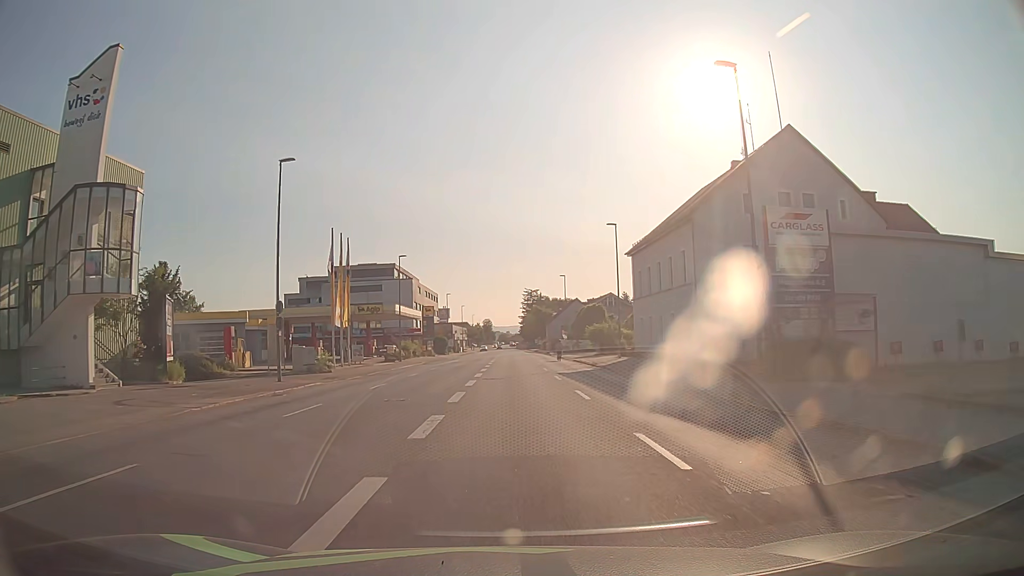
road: tertiary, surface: asphalt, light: Day
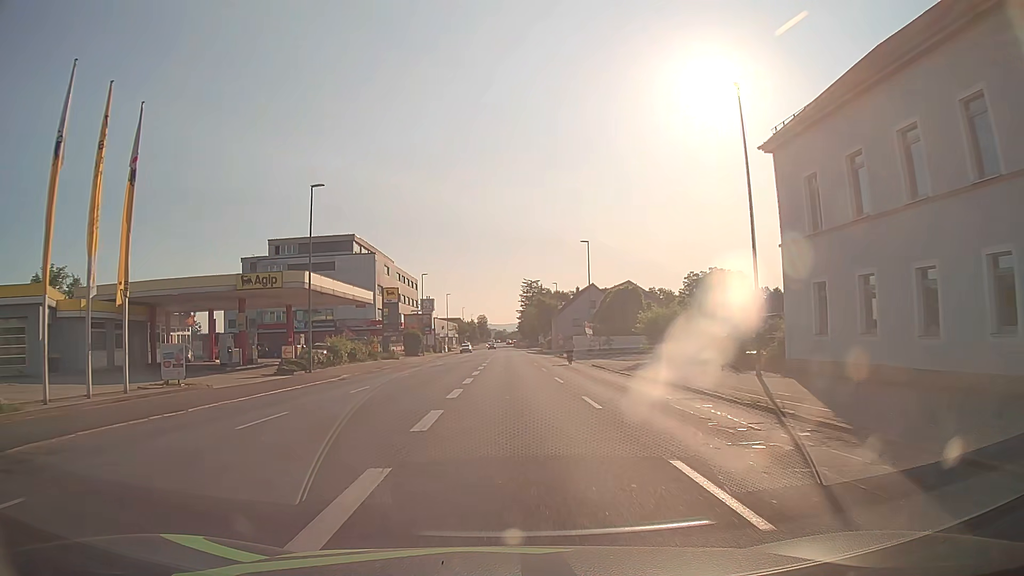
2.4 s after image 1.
(0.0, +29.5) m; 0°
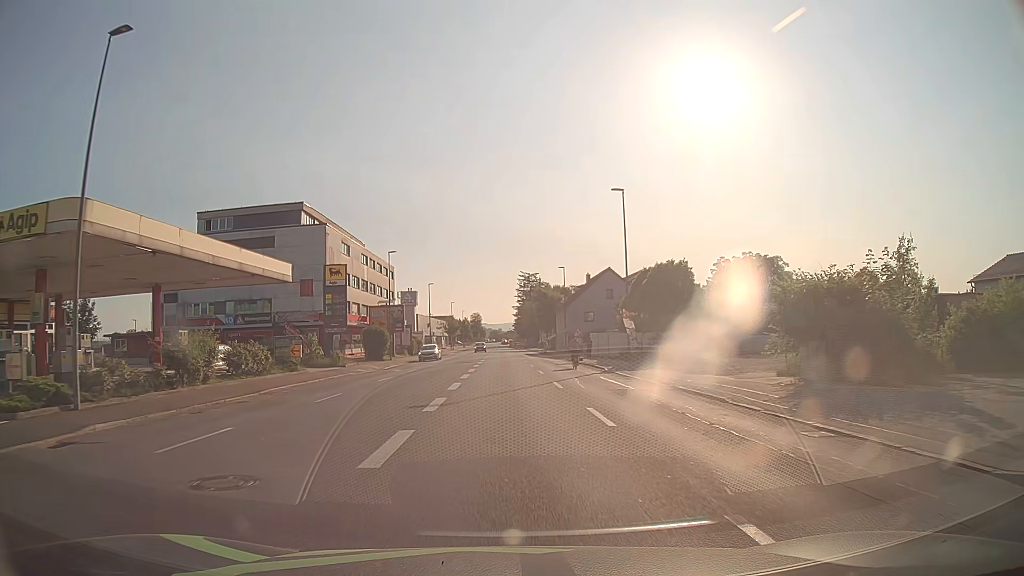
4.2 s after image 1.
(+0.1, +20.9) m; 0°
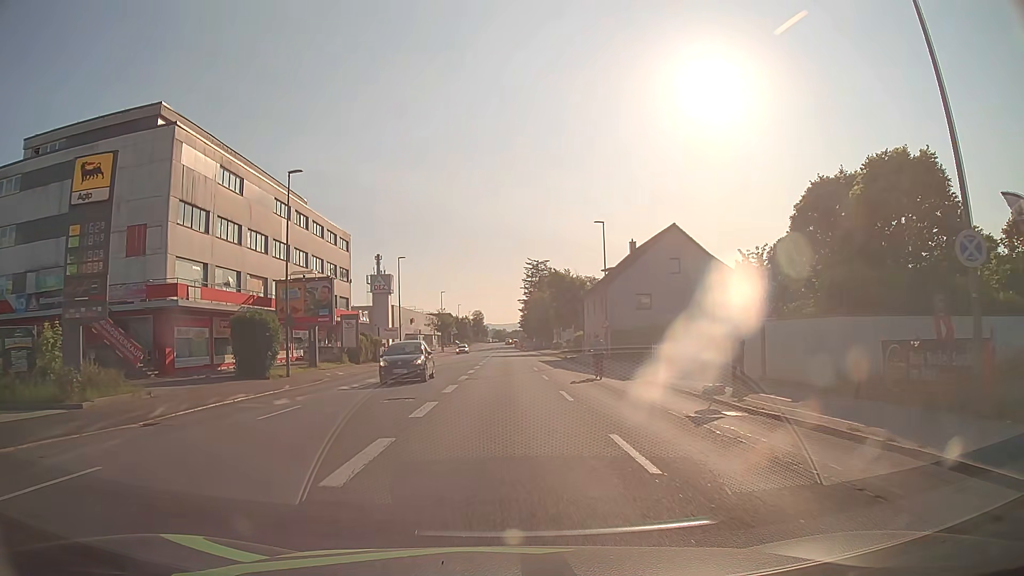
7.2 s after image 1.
(0.0, +30.8) m; 0°
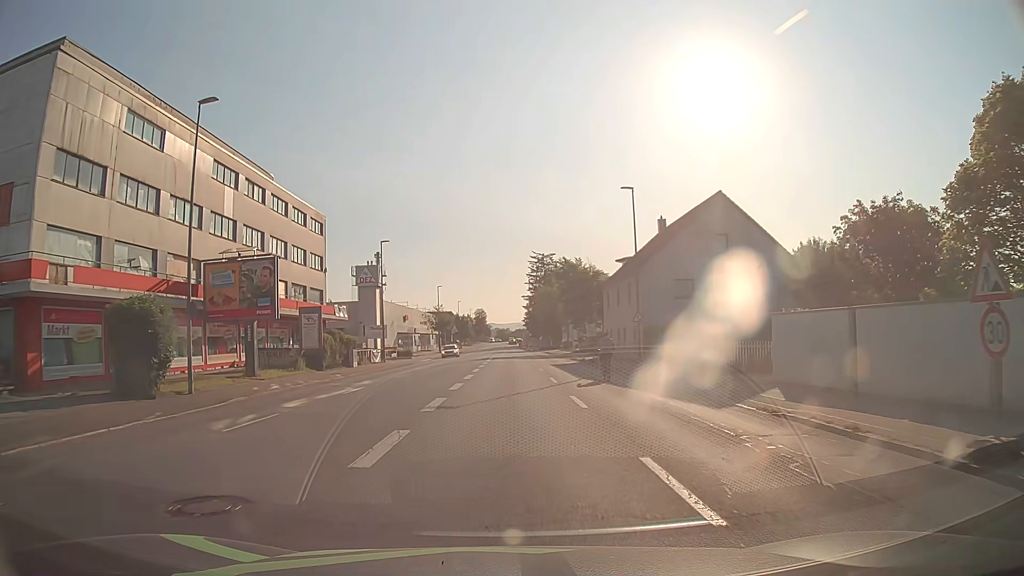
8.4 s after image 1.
(0.0, +11.0) m; 0°
(0, +10) (0, +20) (0, +30) (0, +40) (-1, +50) (-1, +60) (0, +70) (0, +80) (0, +90) (0, +100) m
